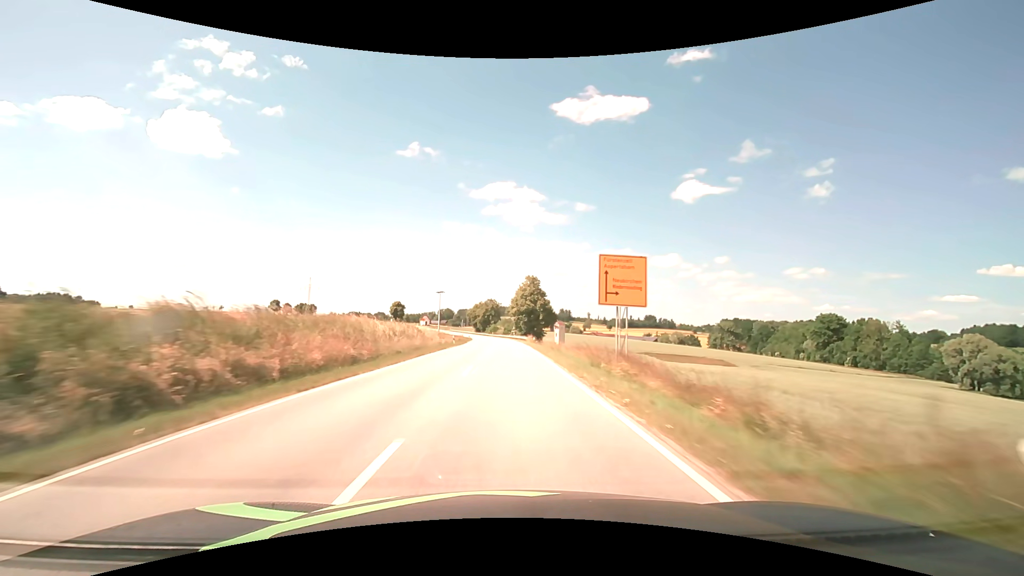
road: secondary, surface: asphalt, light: Day
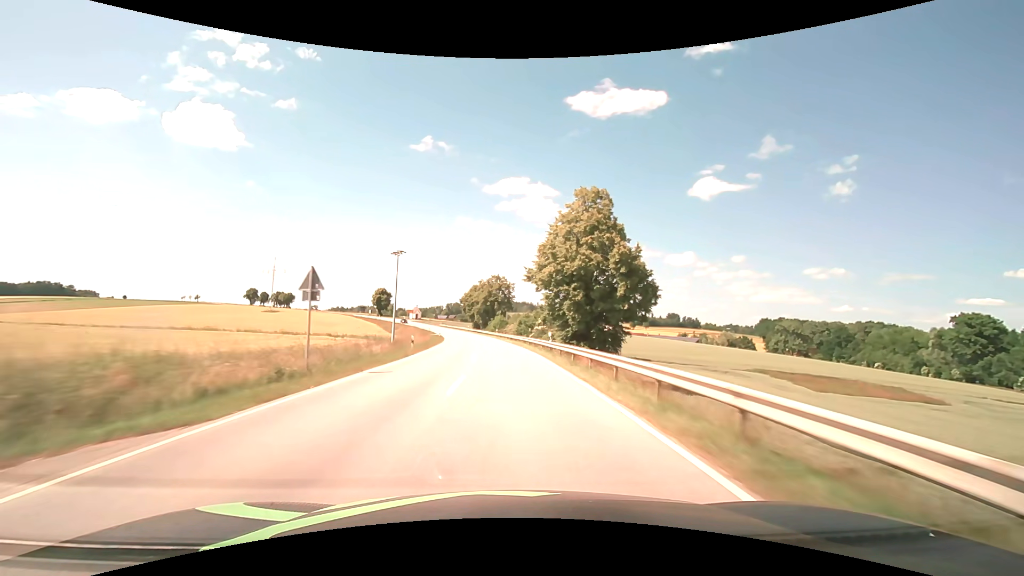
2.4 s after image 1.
(-0.4, +63.5) m; -1°
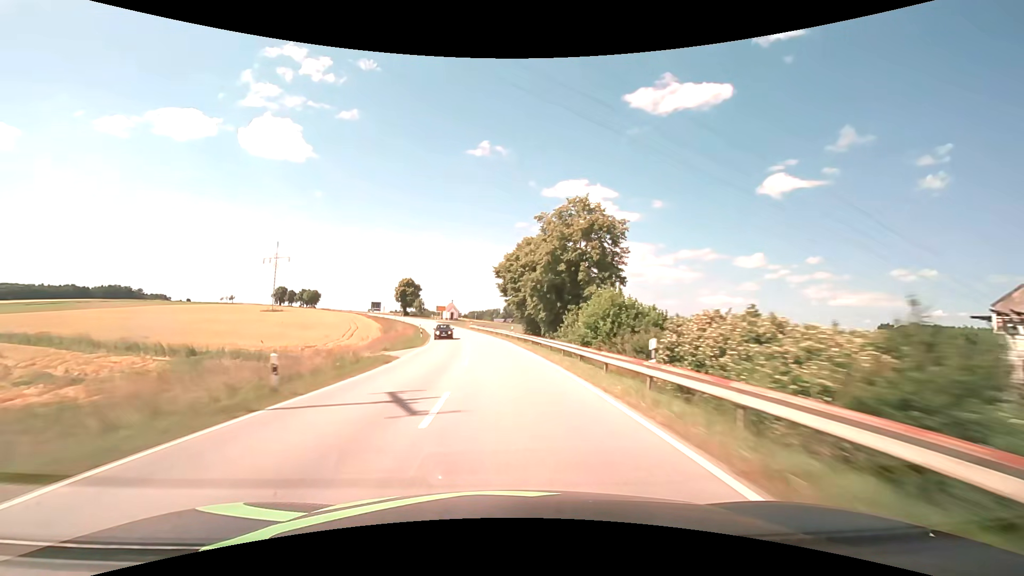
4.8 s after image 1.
(-3.2, +63.5) m; -7°
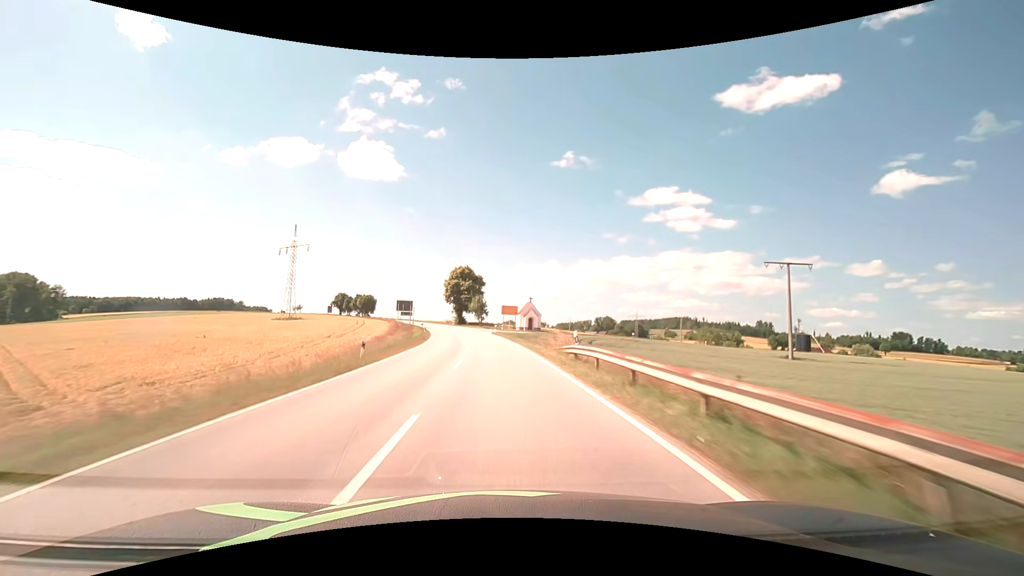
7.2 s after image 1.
(-5.1, +62.8) m; -10°
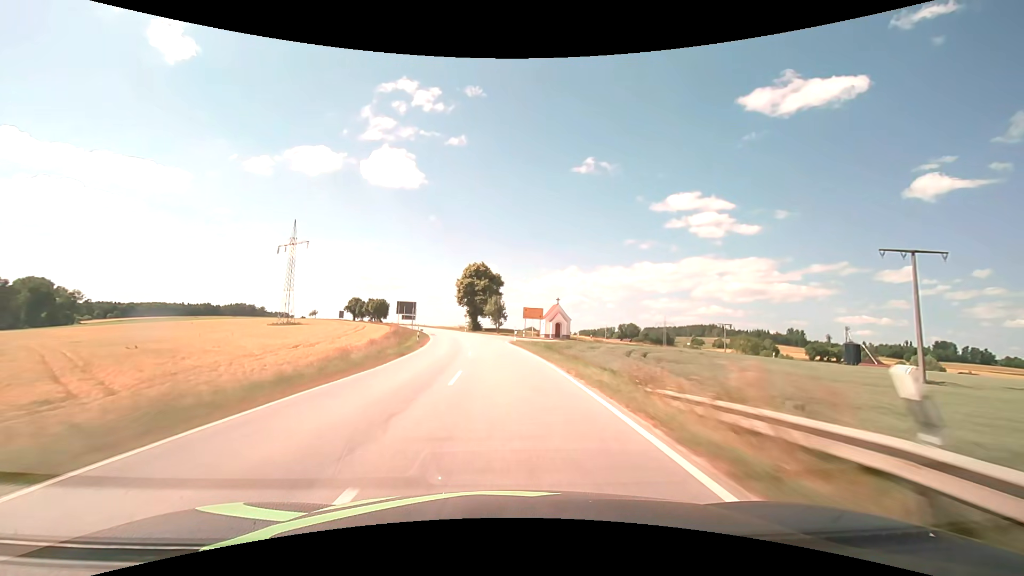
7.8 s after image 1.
(-0.4, +15.7) m; -3°
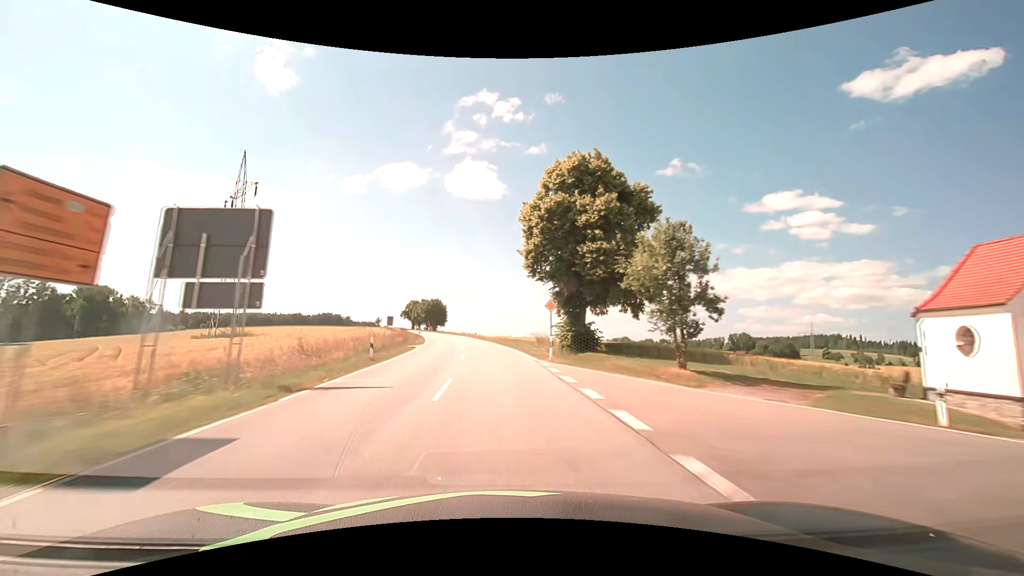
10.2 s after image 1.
(-5.1, +62.3) m; -10°
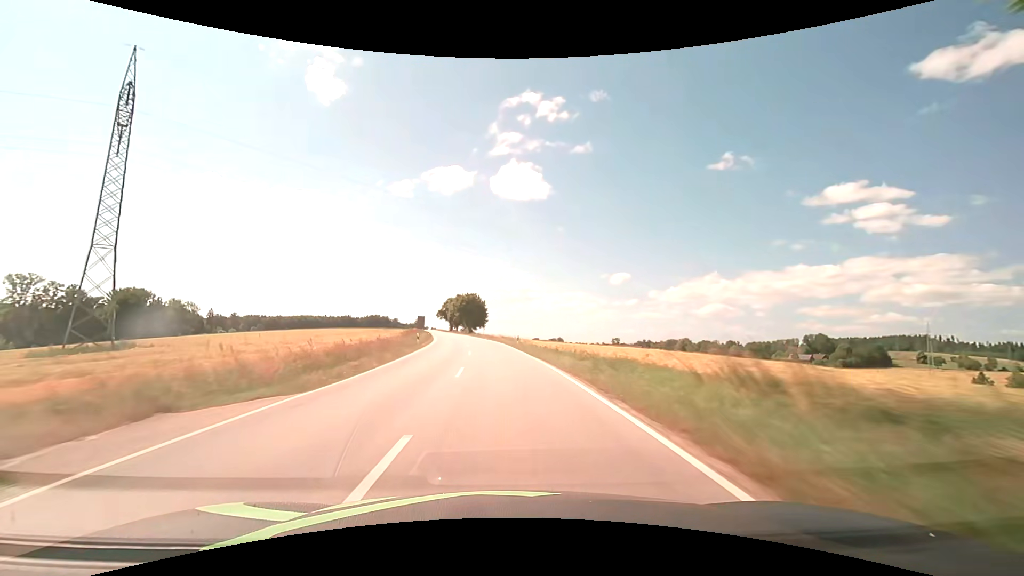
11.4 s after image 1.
(-1.5, +31.2) m; -6°
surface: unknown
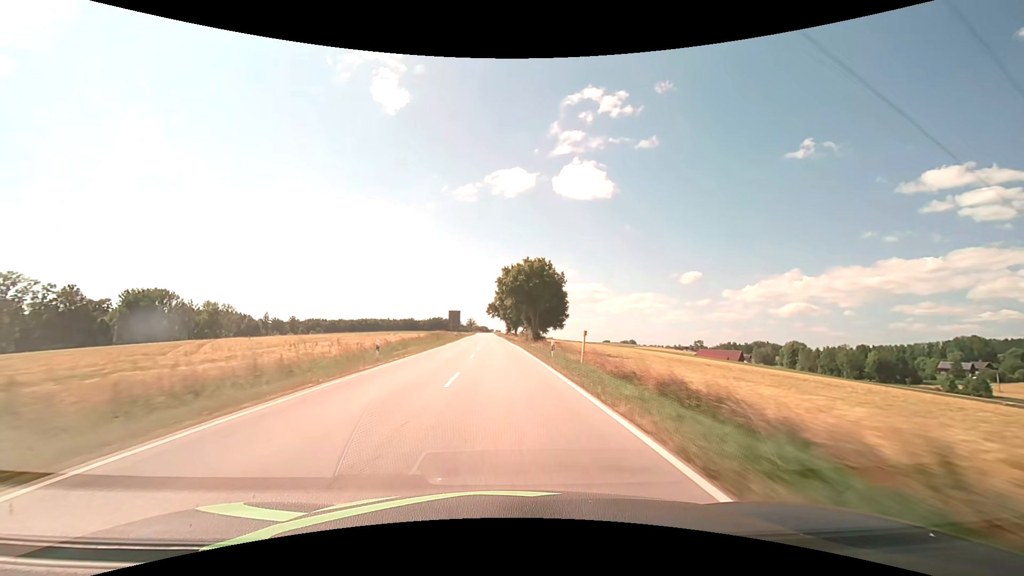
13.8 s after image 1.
(-4.3, +62.6) m; -8°
(0, +10) (0, +20) (0, +30) (-1, +40) (-1, +50) (-1, +60) (-2, +70) (-2, +80) (-3, +90) (-3, +100) m
